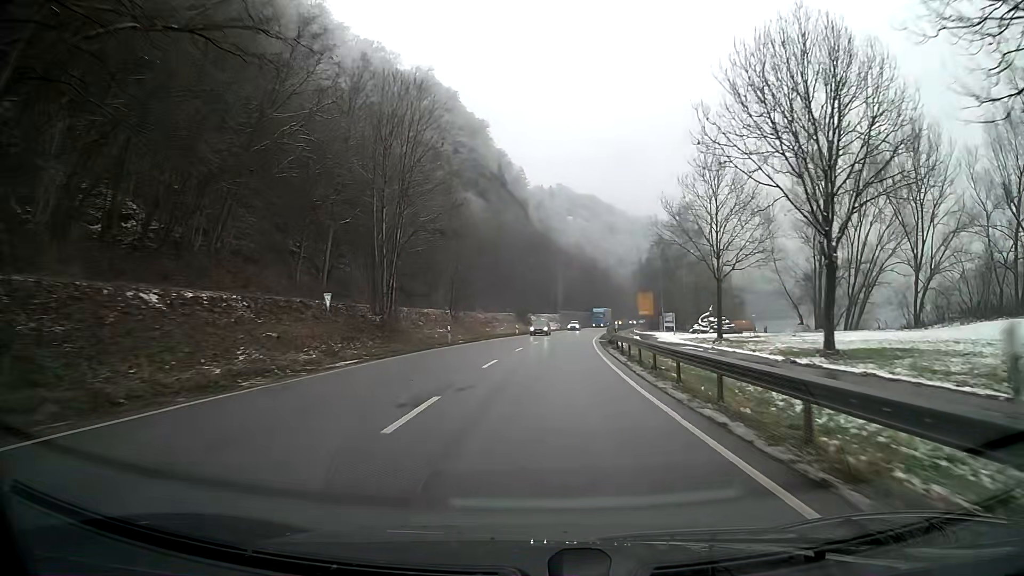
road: primary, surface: asphalt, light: Day
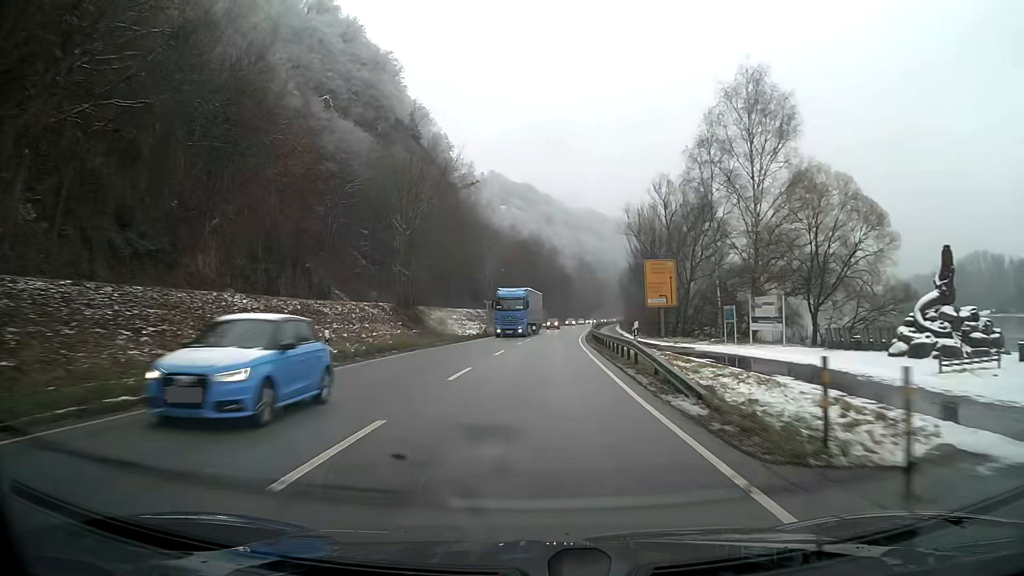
(+2.6, +51.1) m; +6°
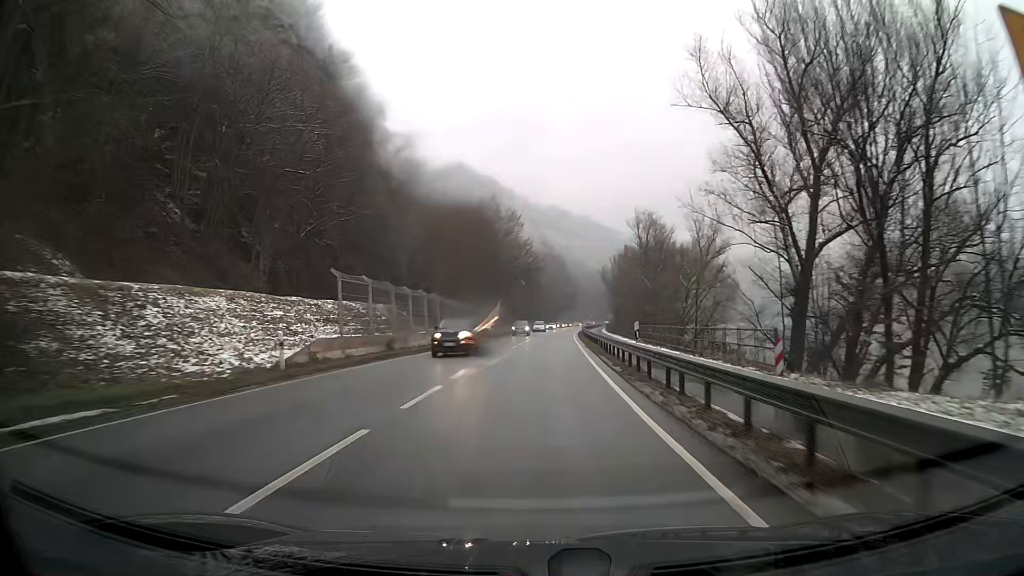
(+1.2, +41.0) m; +3°
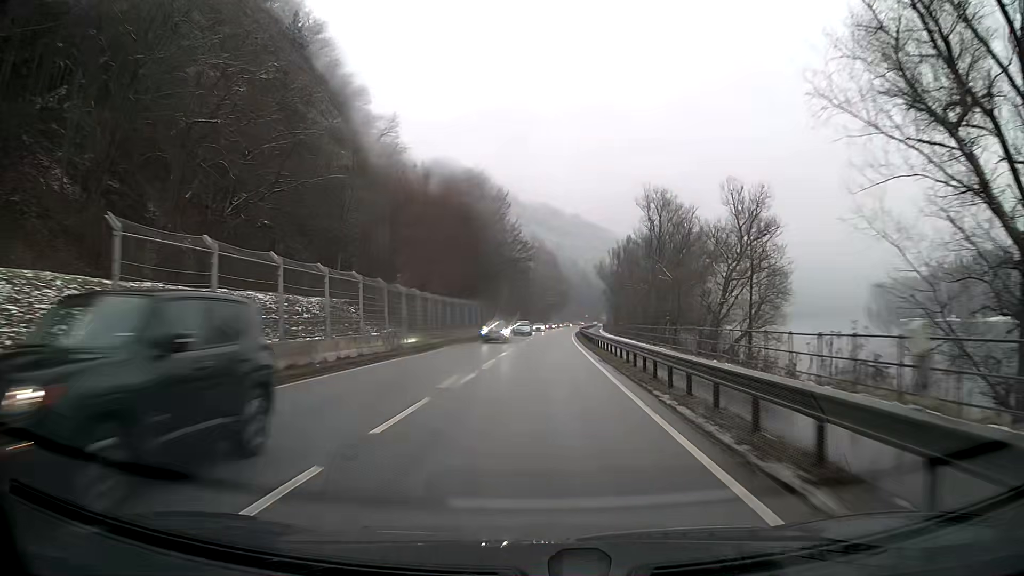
(+0.1, +14.2) m; +1°
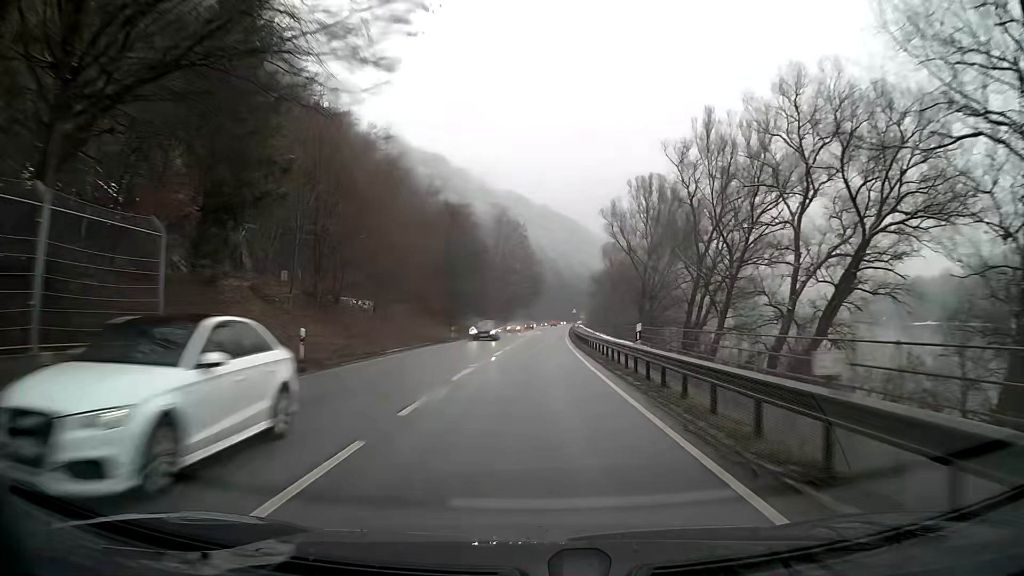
(+1.4, +58.9) m; +3°
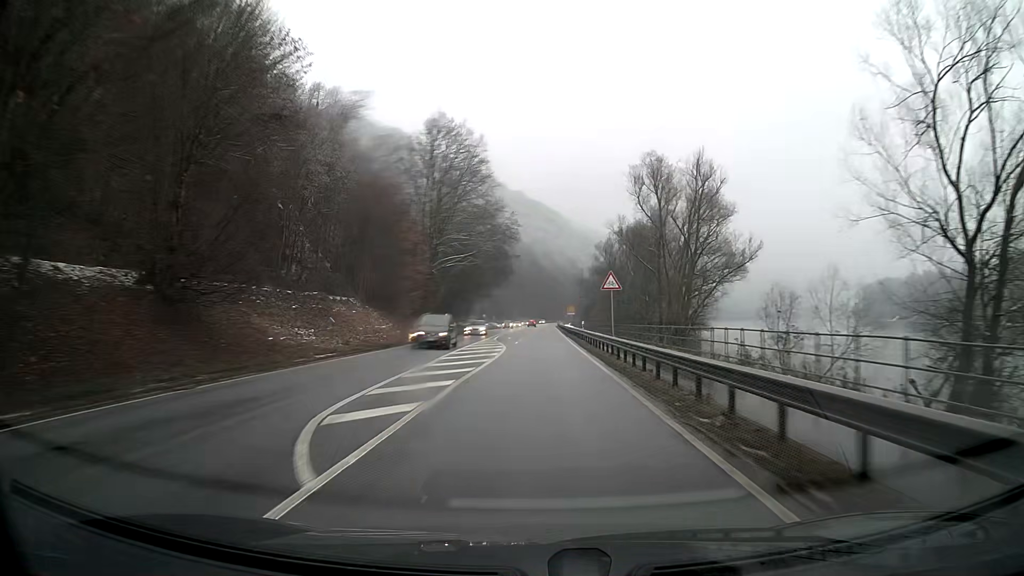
(+1.1, +61.2) m; +2°
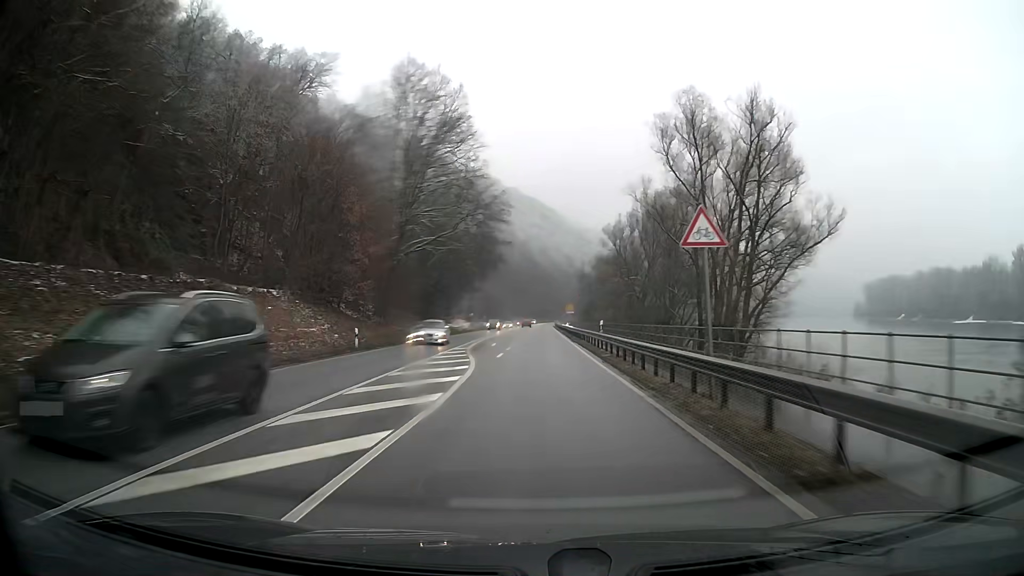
(+0.1, +15.5) m; 0°
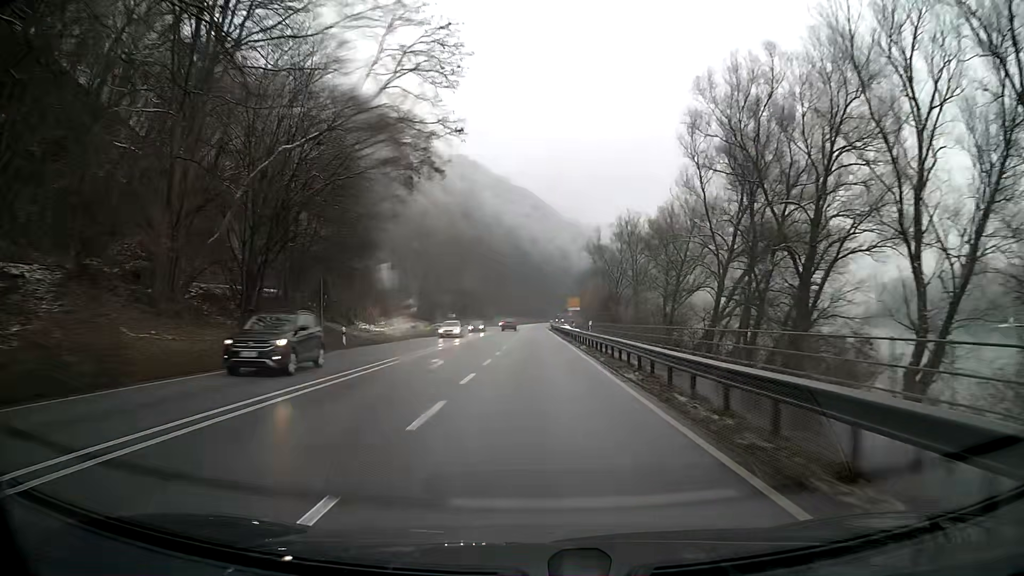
(+0.4, +46.7) m; +1°
(0, +10) (0, +20) (0, +30) (0, +40) (0, +50) (0, +60) (0, +70) (0, +80) (0, +90) (0, +100) m
